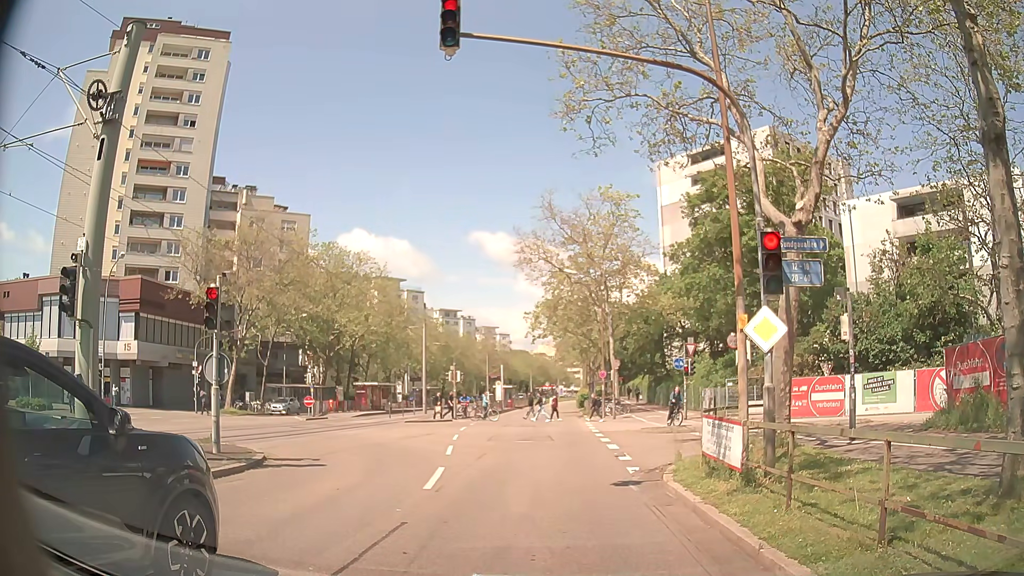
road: tertiary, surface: asphalt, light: Day
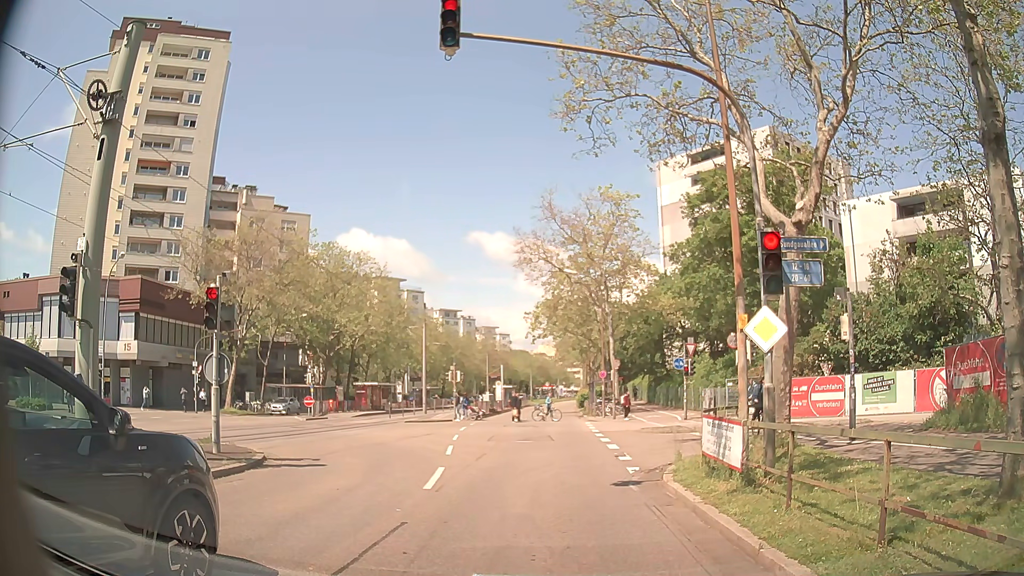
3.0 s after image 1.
(0.0, 0.0) m; 0°
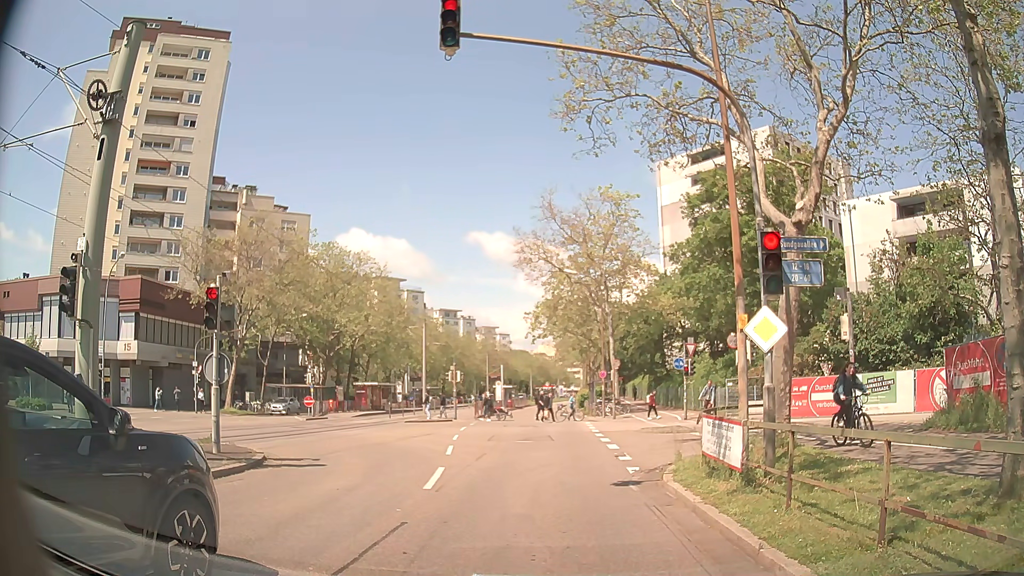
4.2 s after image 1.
(0.0, 0.0) m; 0°
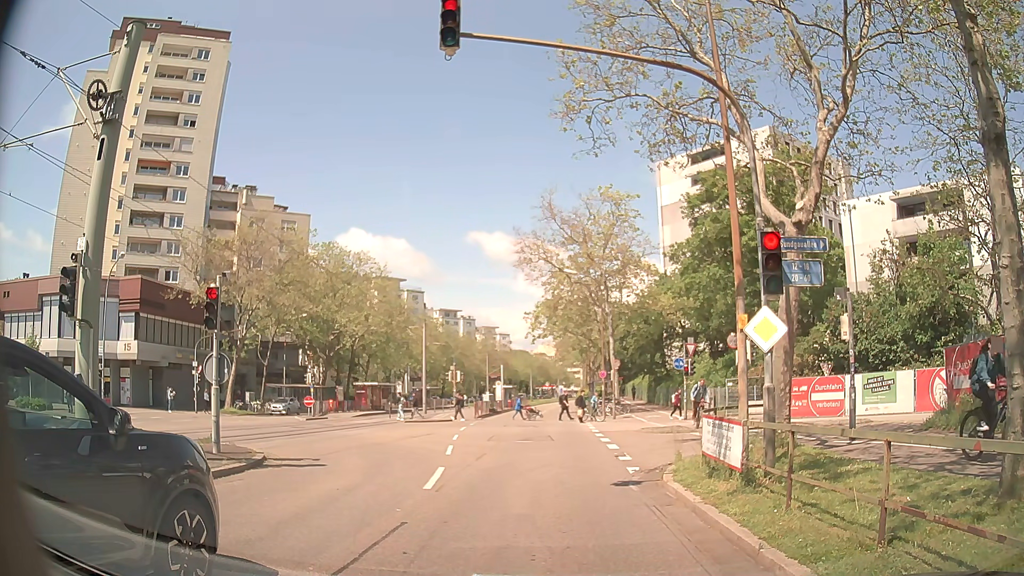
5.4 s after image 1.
(0.0, 0.0) m; 0°
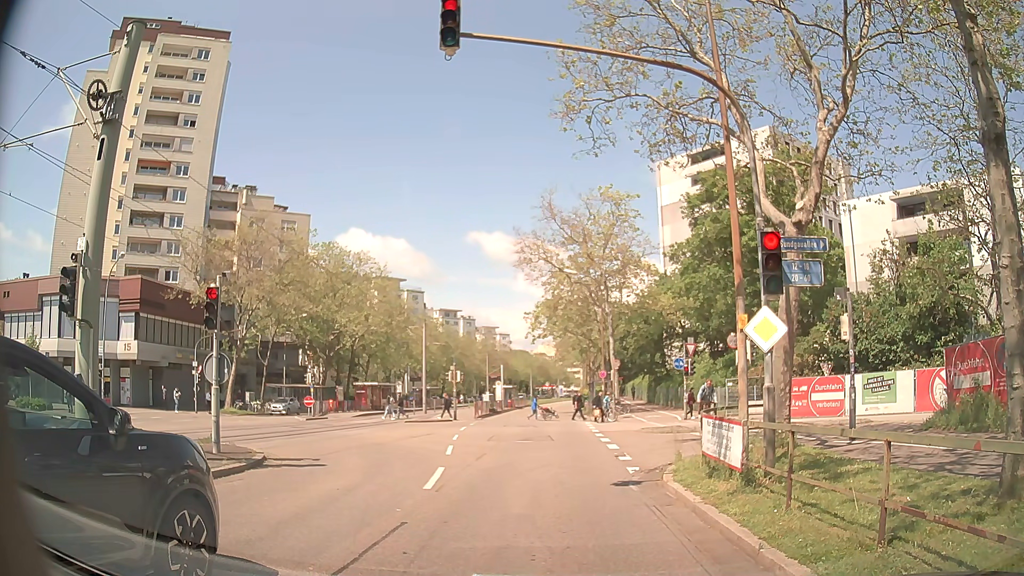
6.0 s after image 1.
(0.0, 0.0) m; 0°
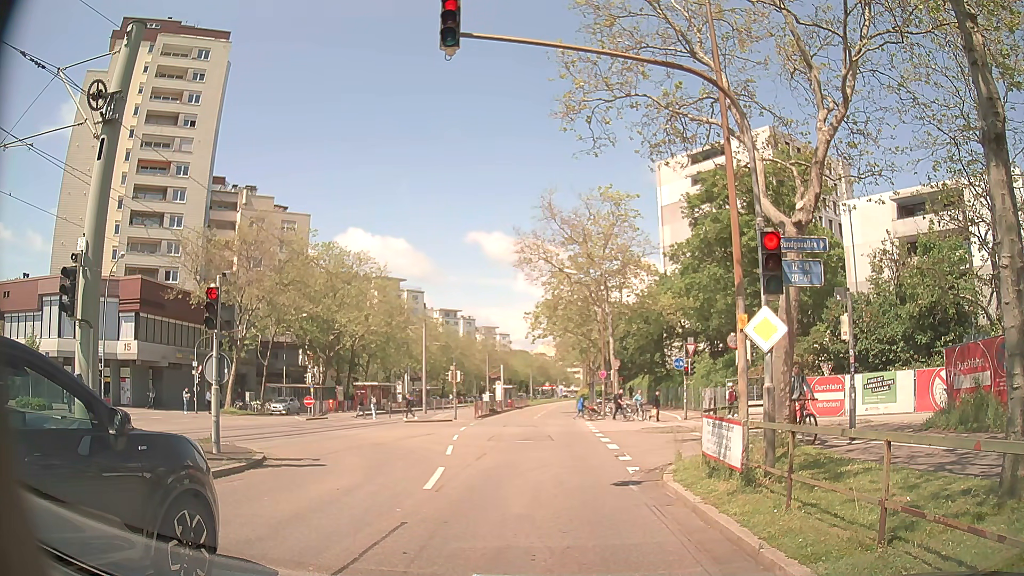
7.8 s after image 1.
(0.0, 0.0) m; 0°
